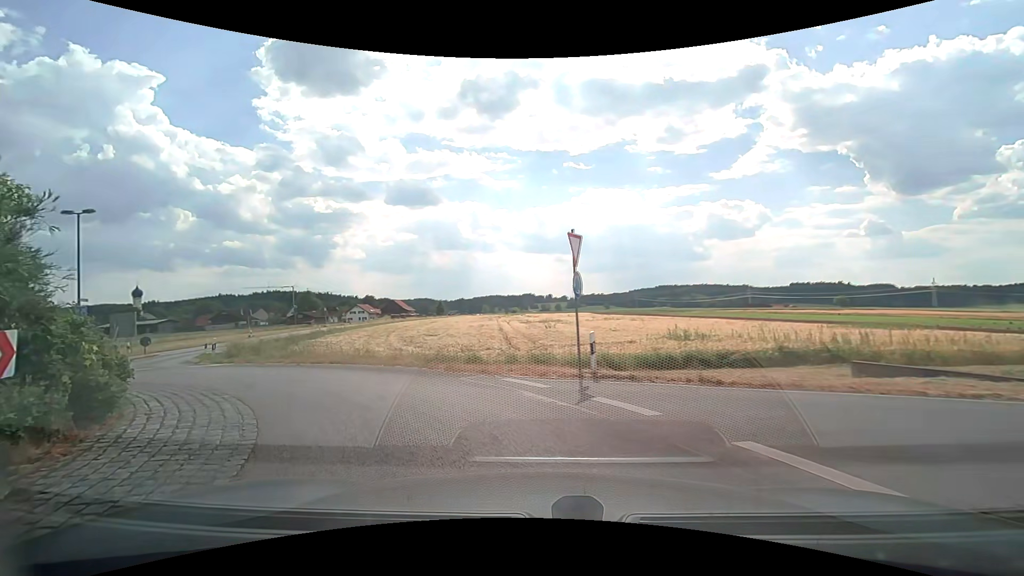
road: tertiary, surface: asphalt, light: Day
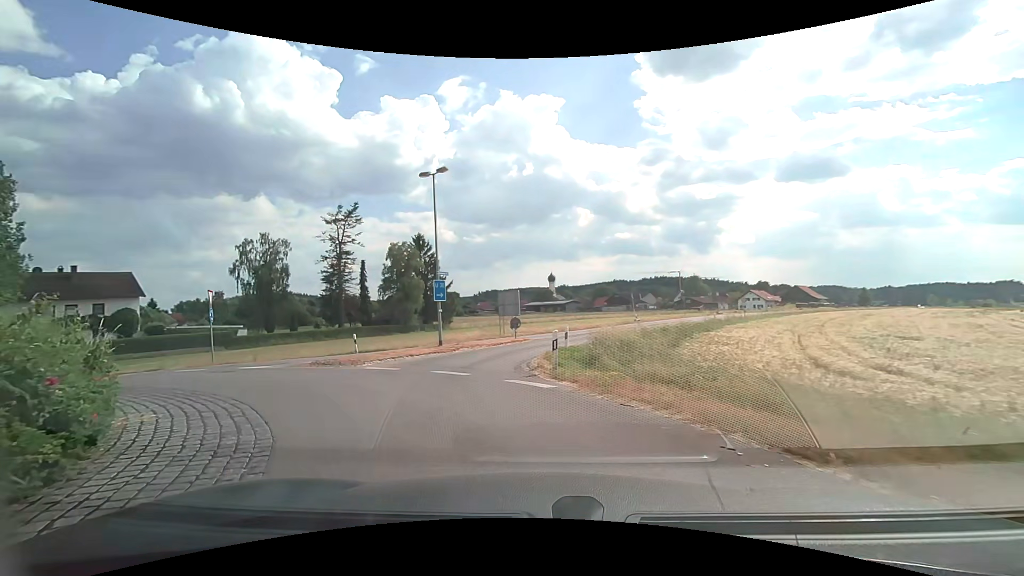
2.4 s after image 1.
(-4.5, +11.4) m; -42°
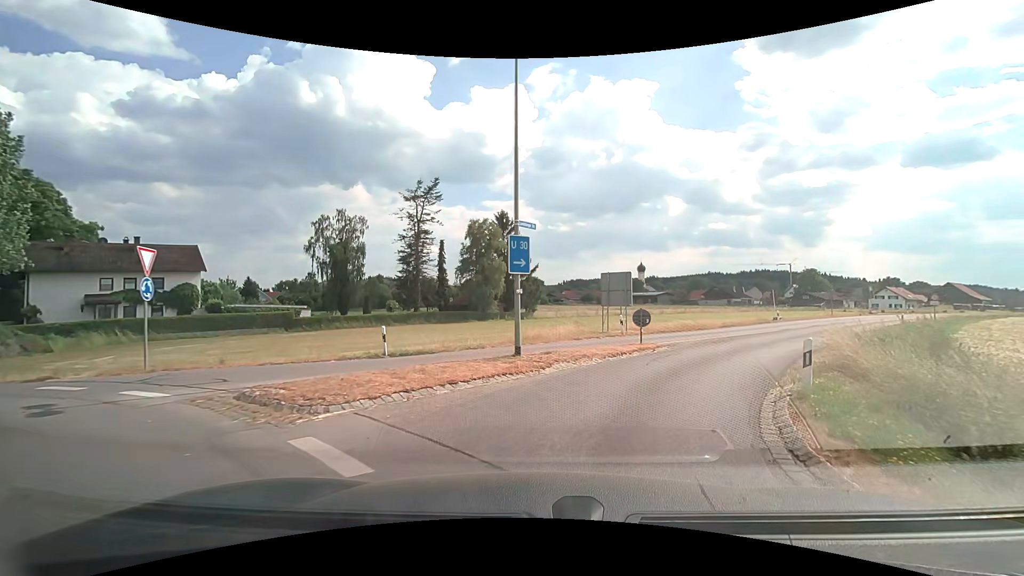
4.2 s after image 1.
(-1.7, +10.1) m; -12°
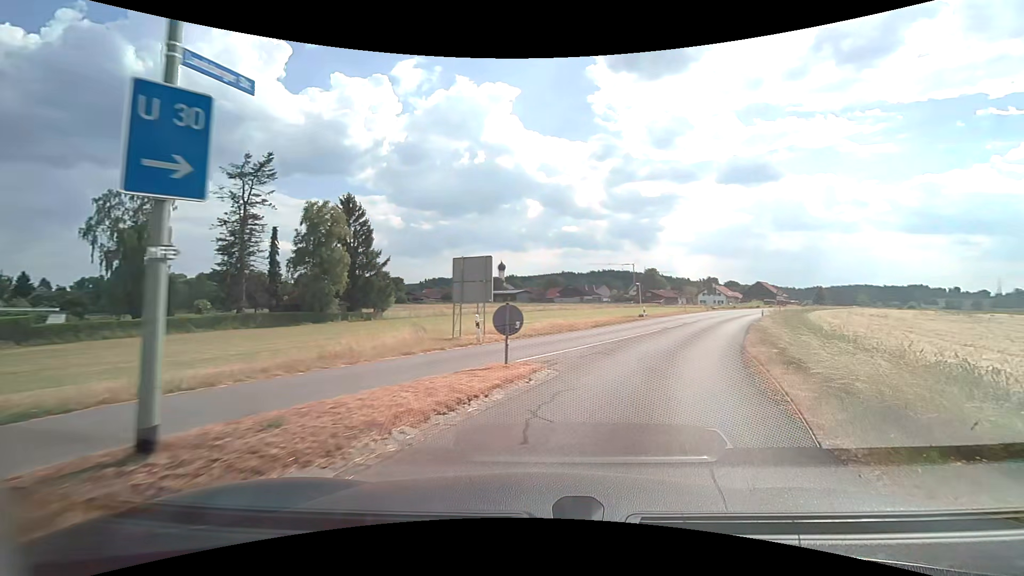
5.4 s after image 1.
(+1.0, +7.8) m; +16°
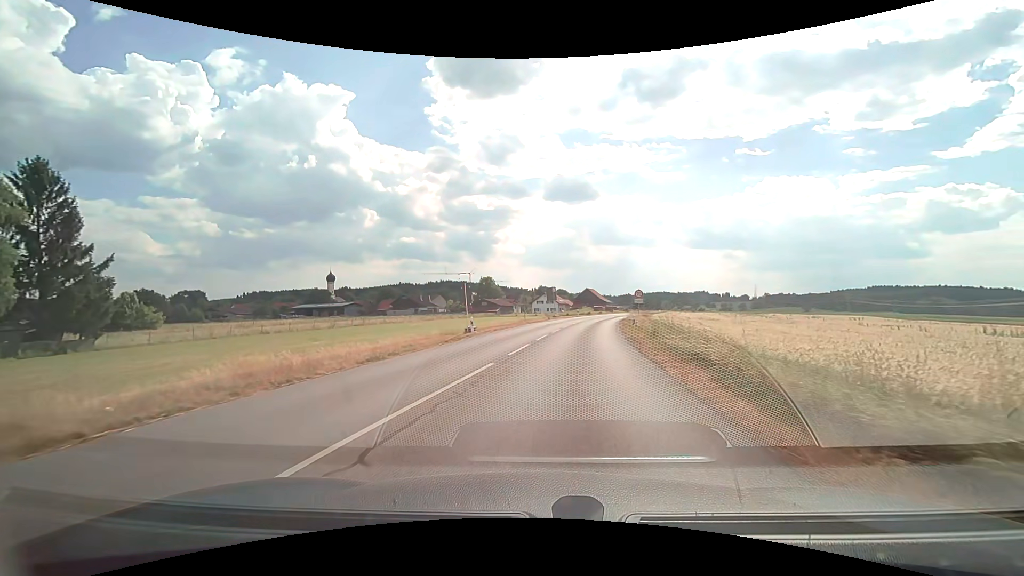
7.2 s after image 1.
(+3.0, +14.4) m; +19°
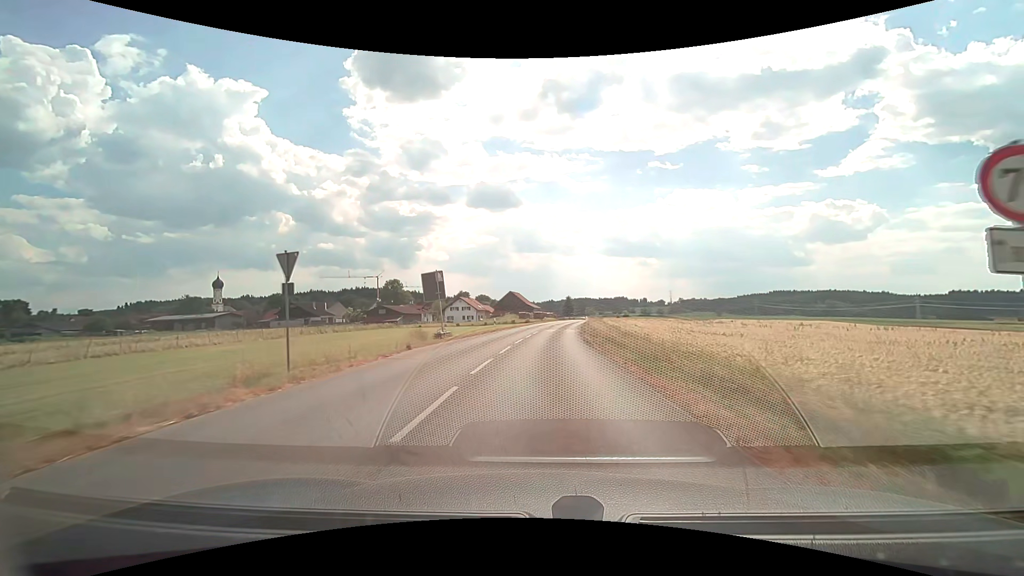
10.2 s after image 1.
(+2.9, +33.1) m; +9°
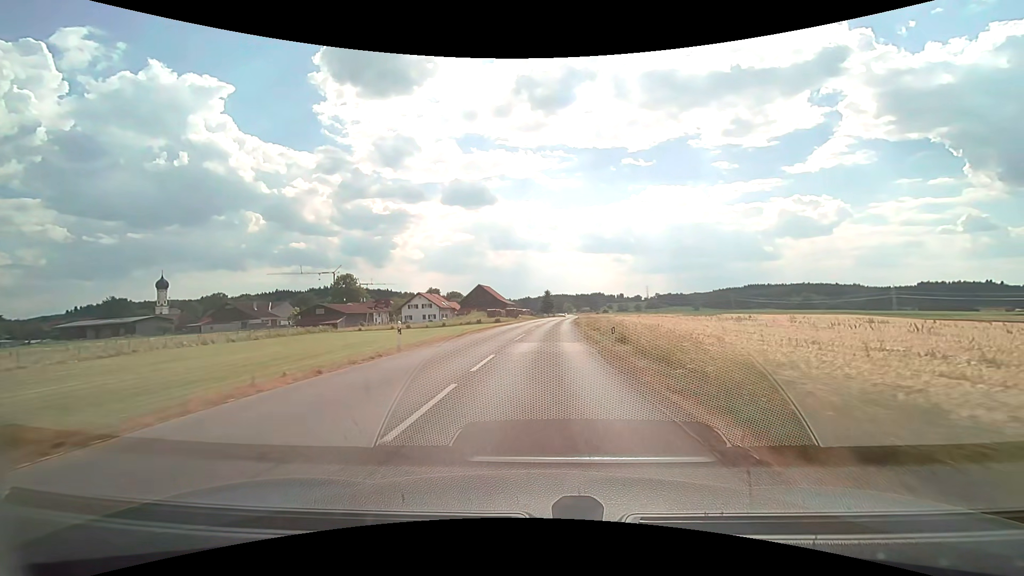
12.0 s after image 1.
(+0.6, +24.4) m; +3°
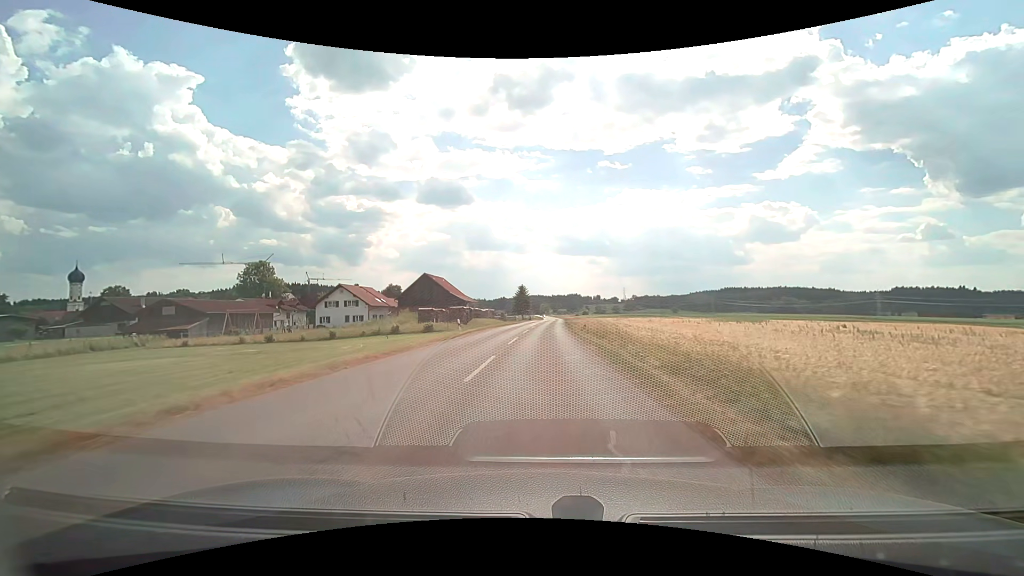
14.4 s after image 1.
(+0.9, +37.7) m; +3°
(0, +10) (0, +20) (0, +30) (+1, +40) (+1, +50) (+2, +60) (+2, +70) (+3, +80) (+3, +90) (+4, +100) m
